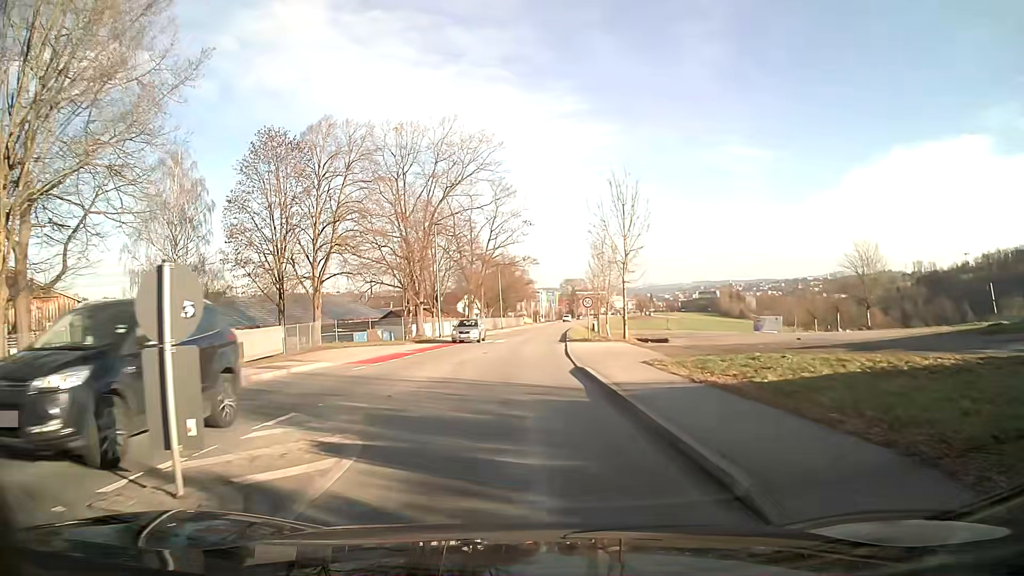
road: tertiary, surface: asphalt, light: Day
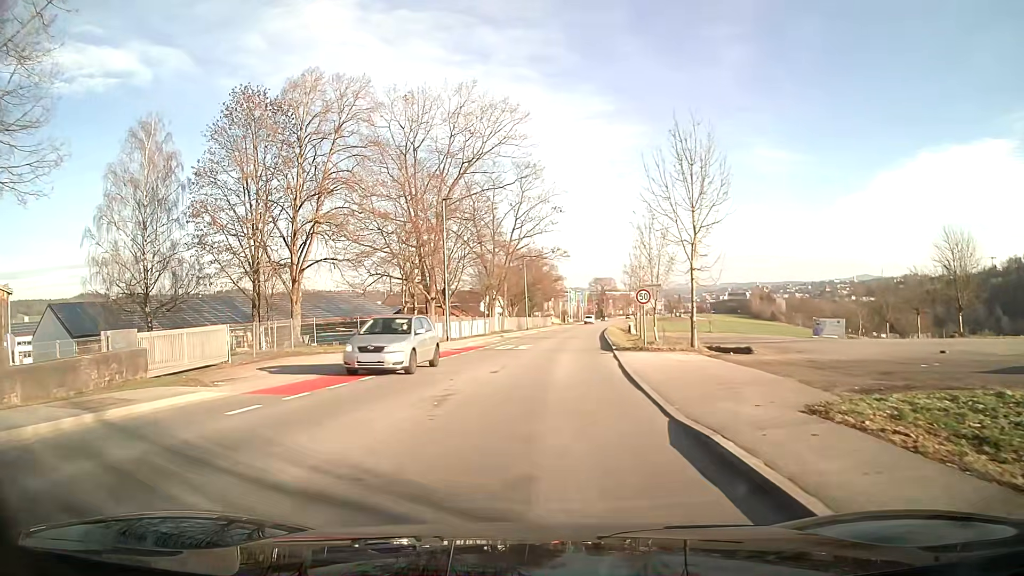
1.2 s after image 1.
(-0.1, +9.7) m; -1°
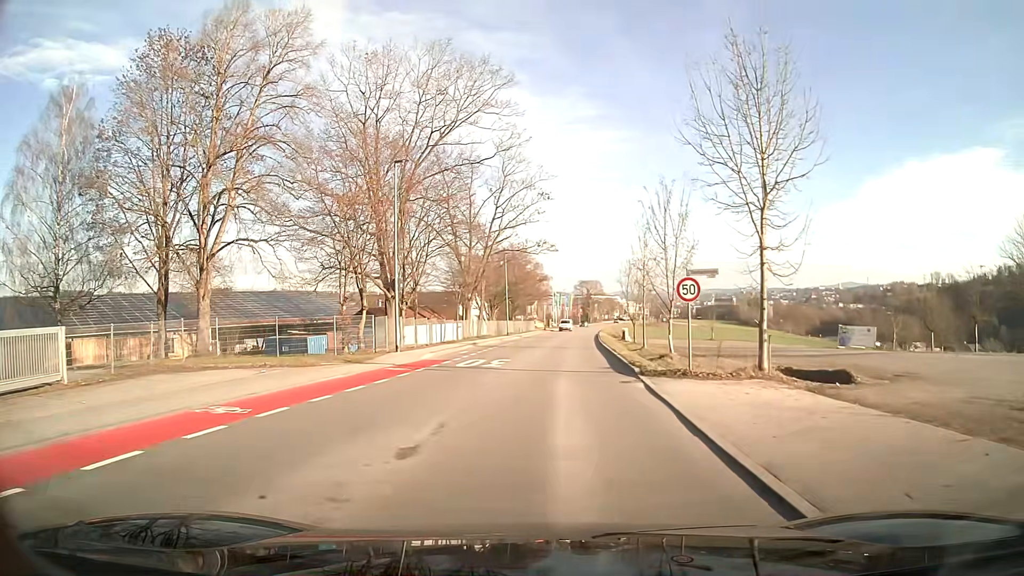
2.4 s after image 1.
(+0.1, +9.8) m; +2°
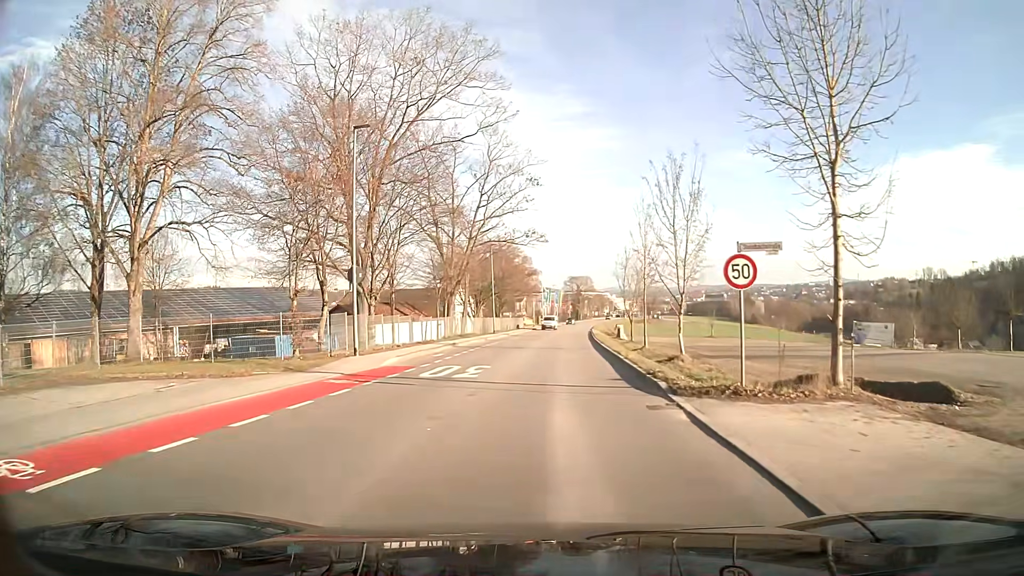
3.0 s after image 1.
(0.0, +4.9) m; +1°
